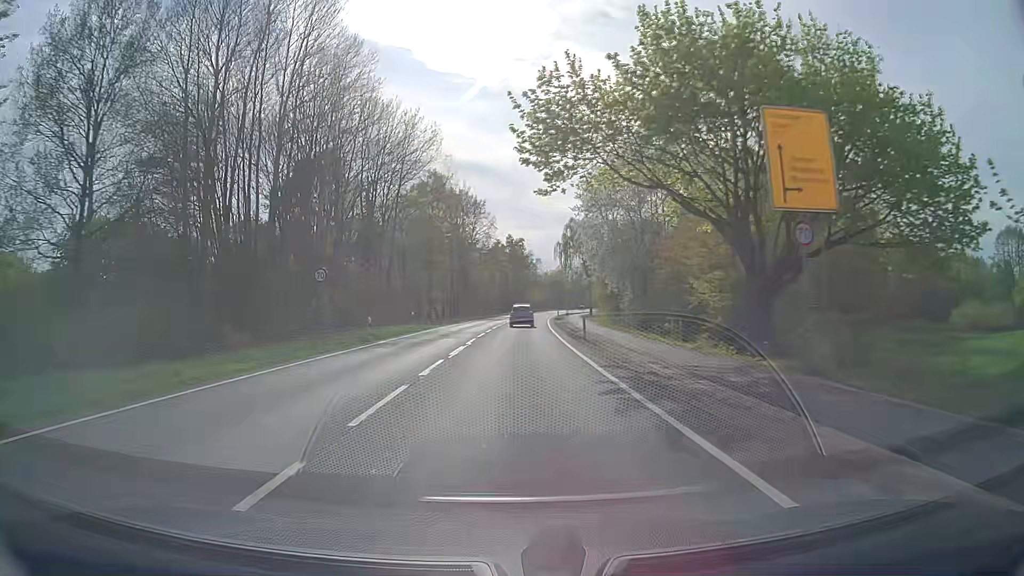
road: primary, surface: asphalt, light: Day
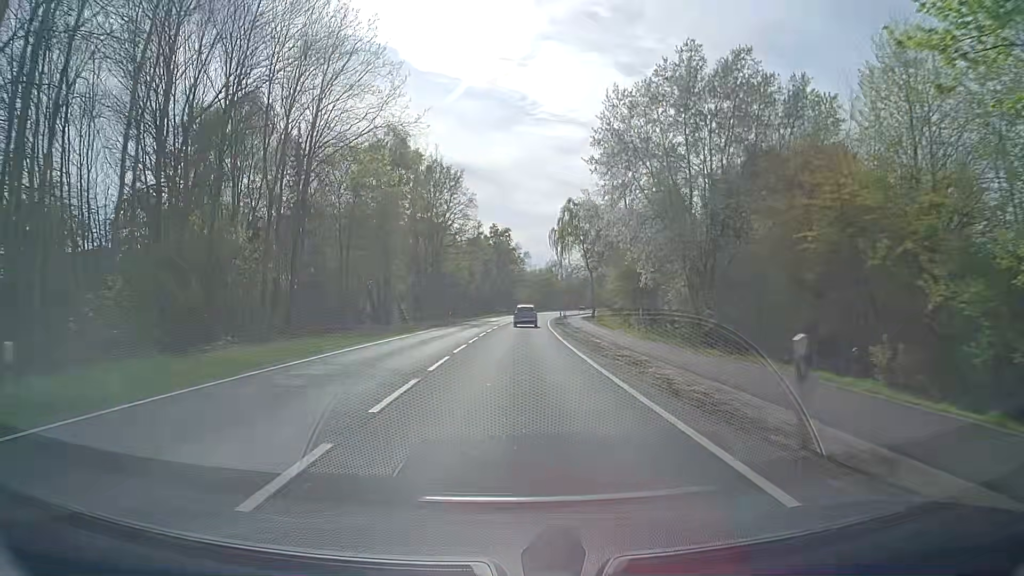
(+0.3, +22.9) m; +2°
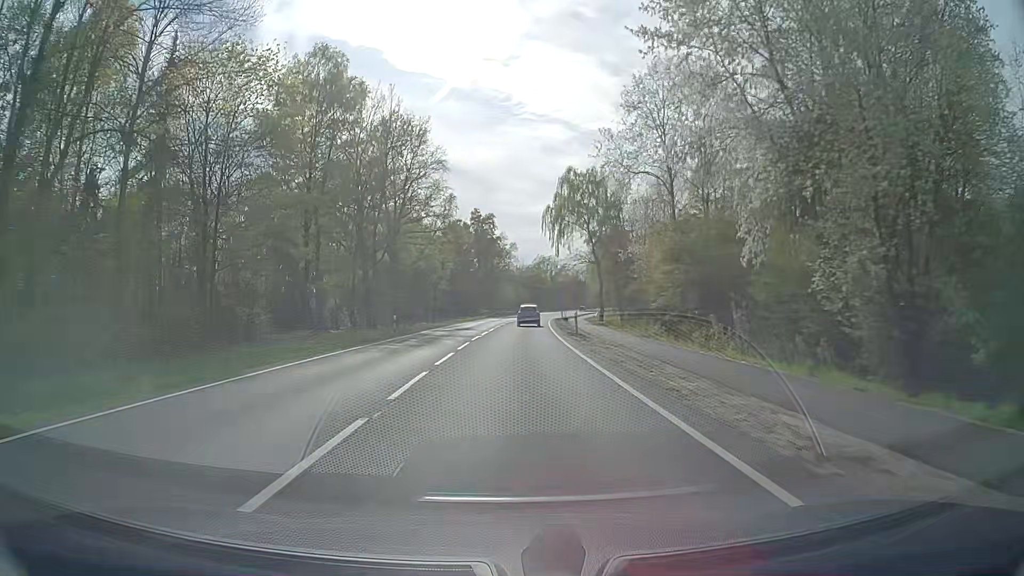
(+0.2, +22.3) m; +1°
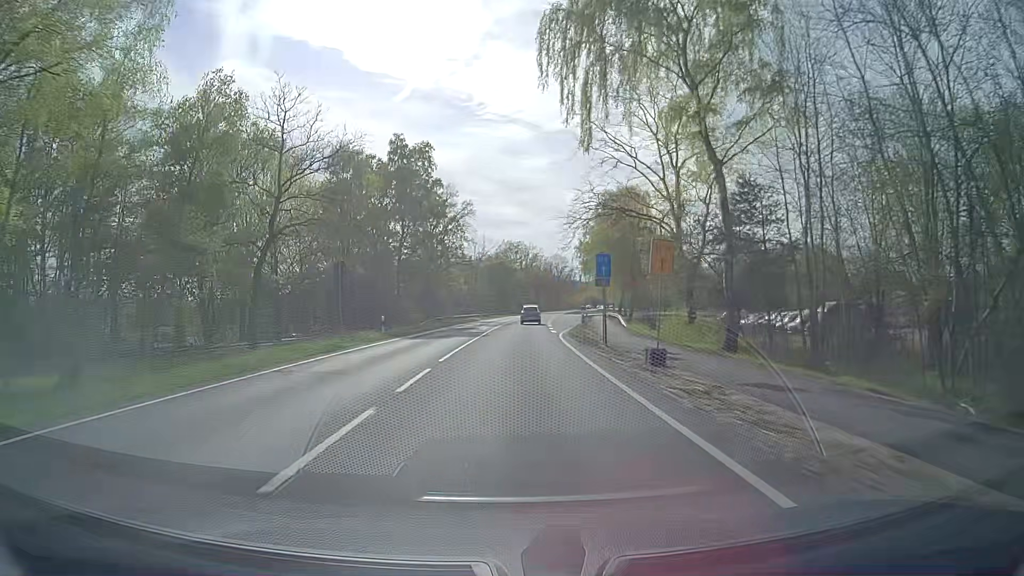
(+1.2, +52.6) m; +3°
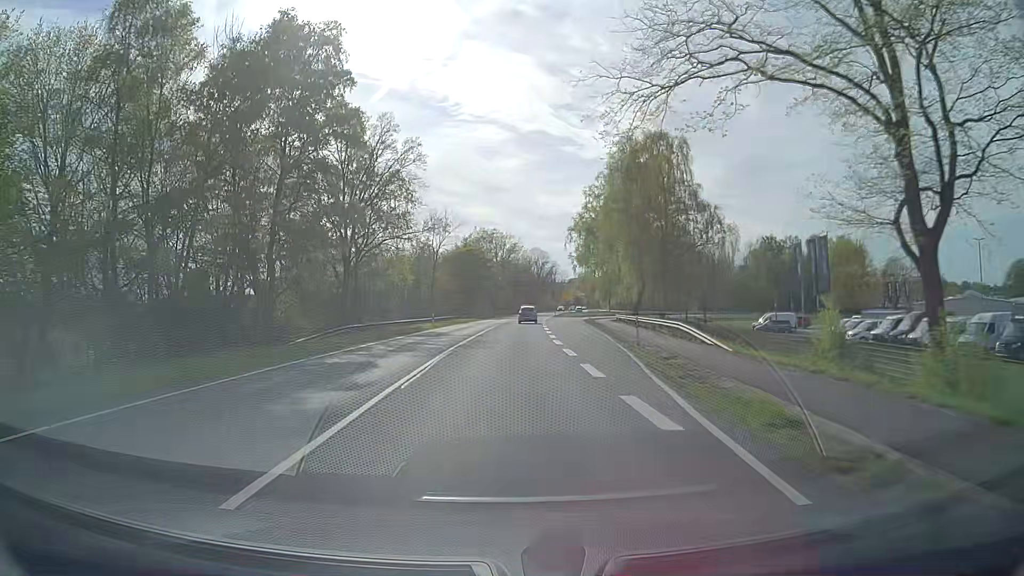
(+0.7, +30.4) m; +2°
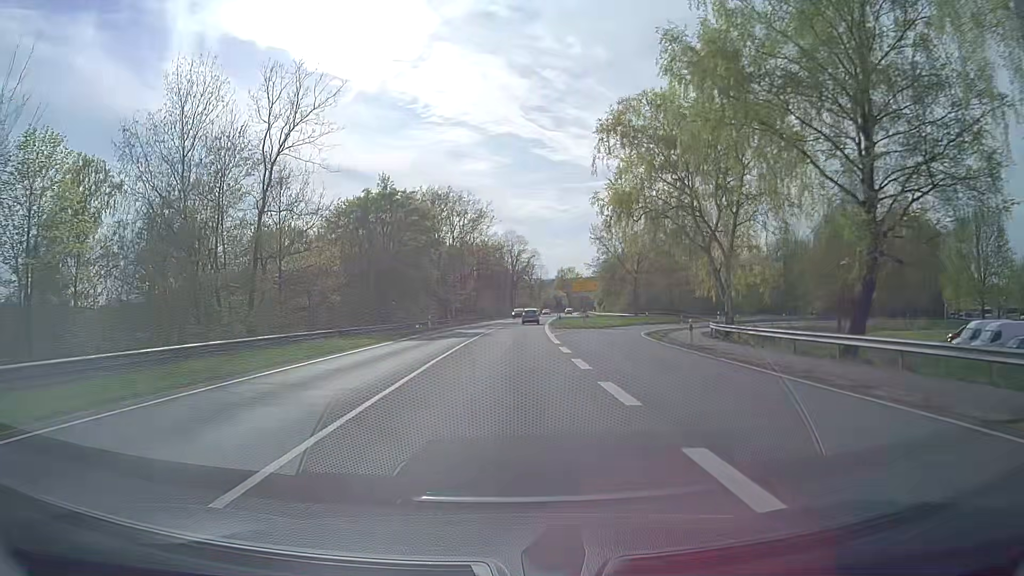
(+1.5, +52.3) m; +3°
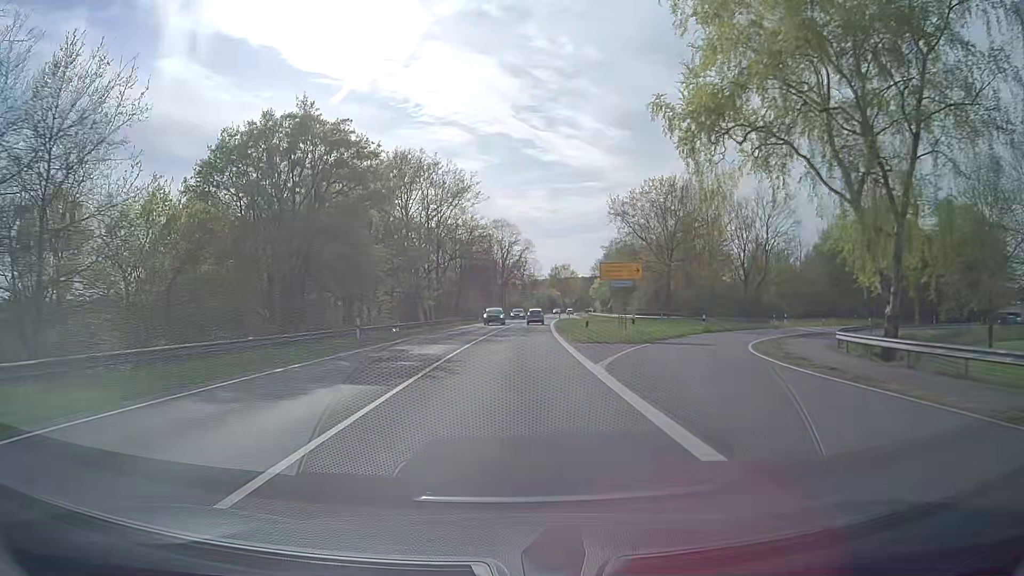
(+0.2, +21.5) m; +1°
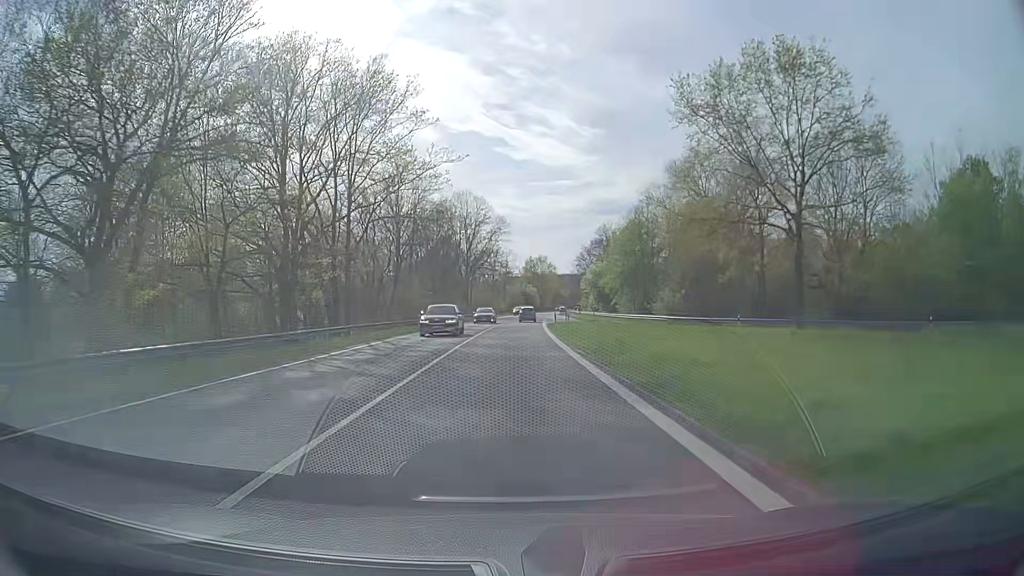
(+0.6, +32.7) m; +2°
(0, +10) (0, +20) (0, +30) (+1, +40) (+1, +50) (+2, +60) (+2, +70) (+3, +80) (+4, +90) (+5, +100) m
